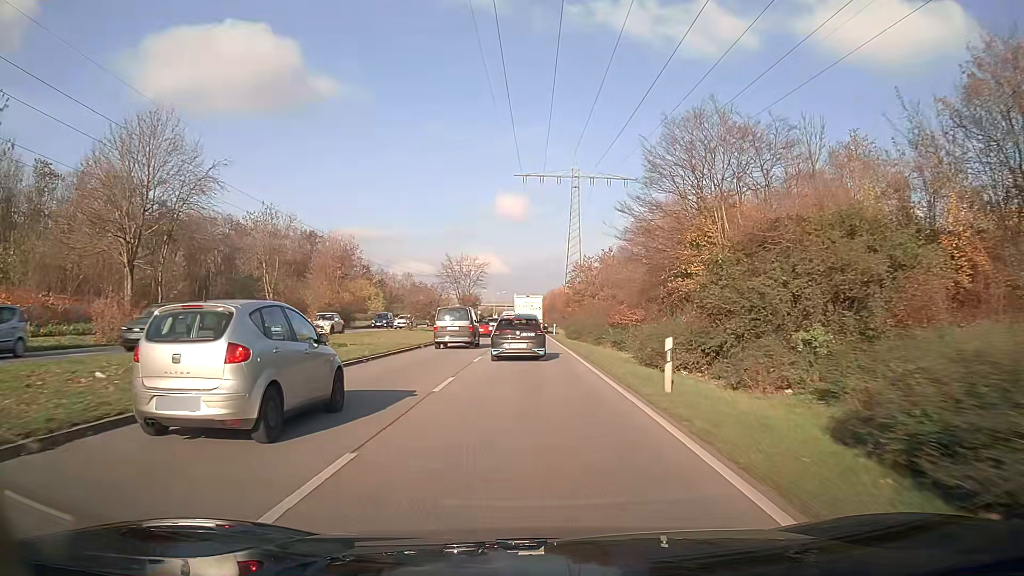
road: primary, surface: asphalt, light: Day
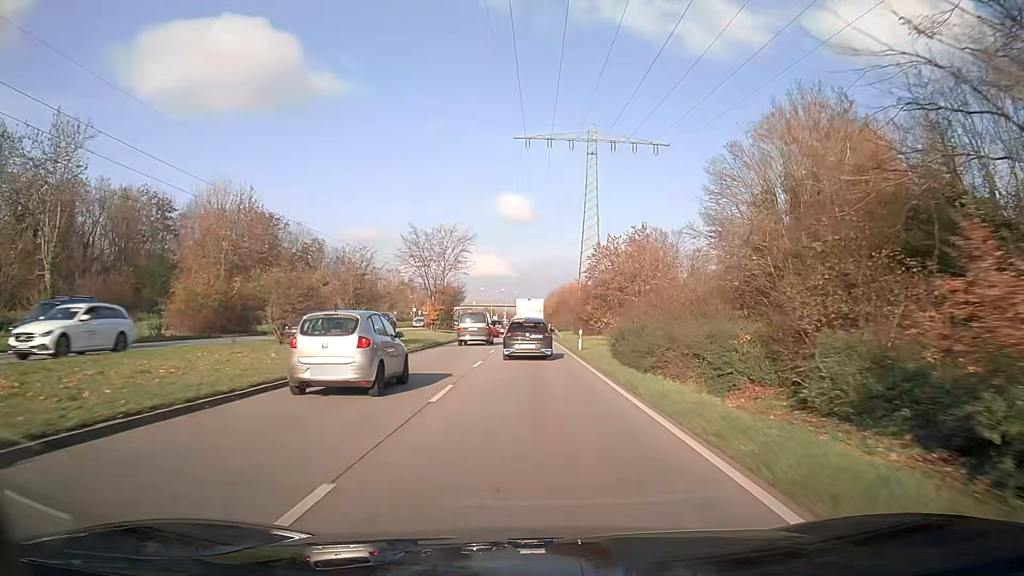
(-0.1, +28.5) m; 0°
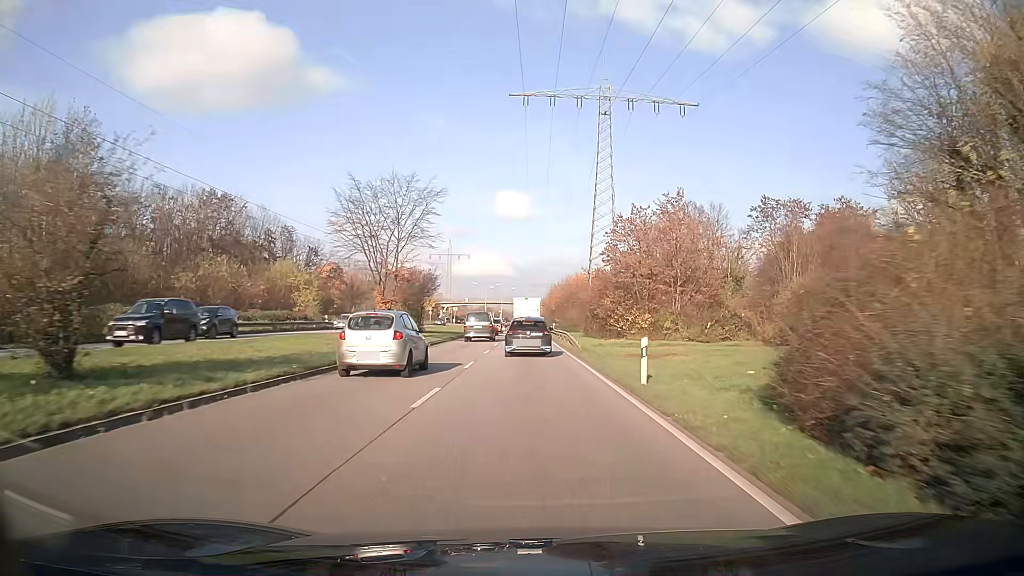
(0.0, +19.6) m; 0°
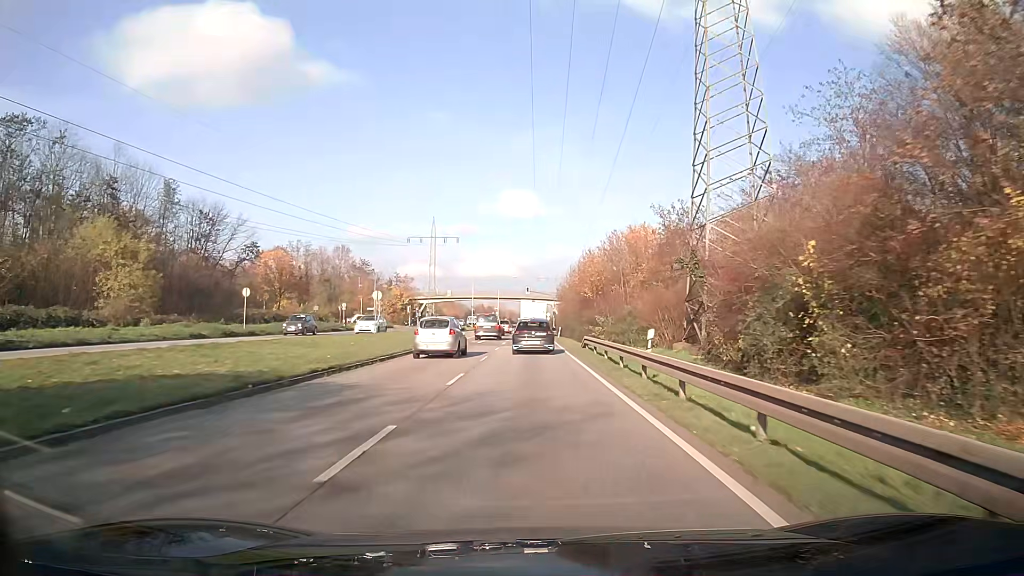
(-0.3, +50.1) m; -1°
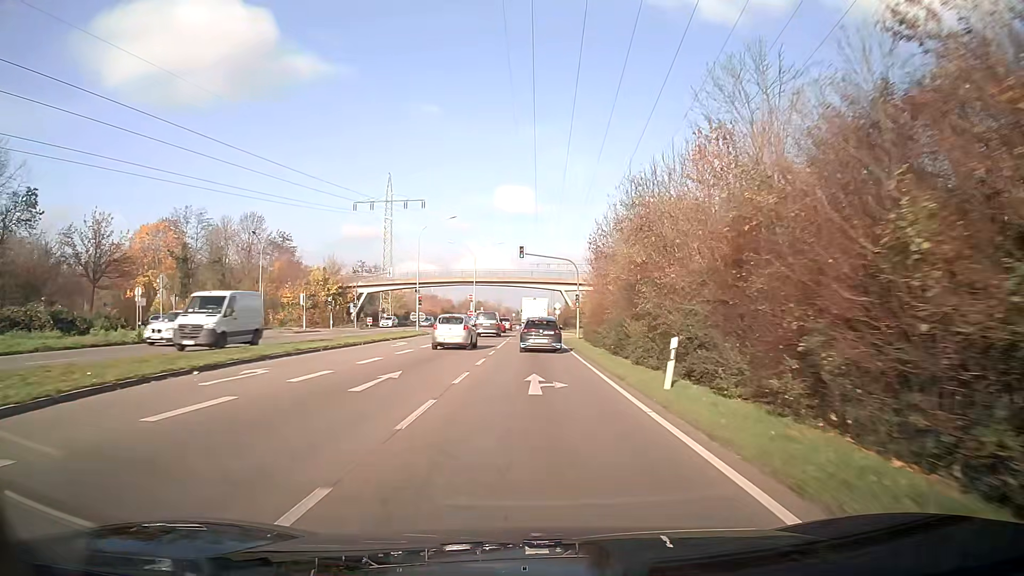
(+0.3, +51.7) m; 0°
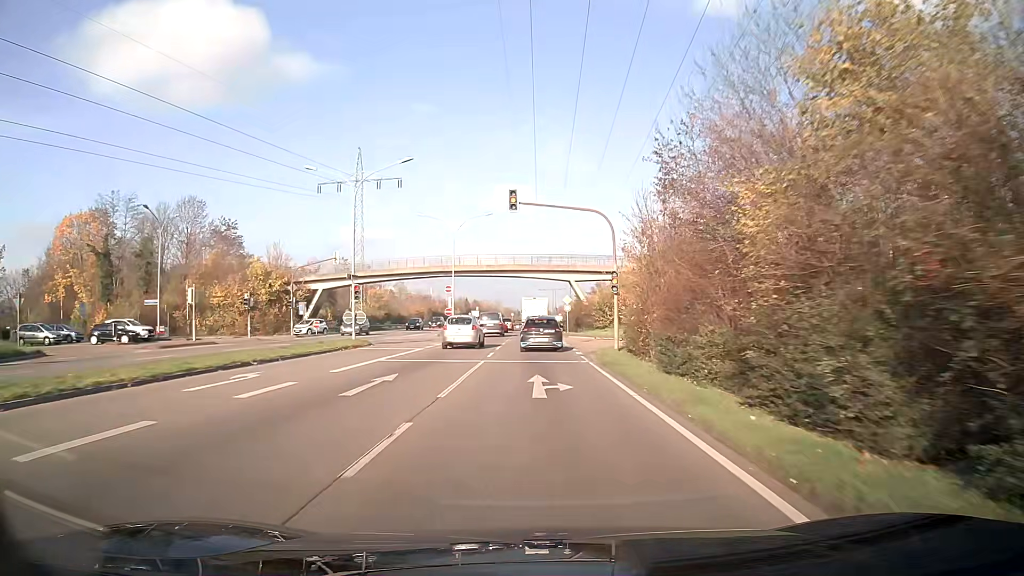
(-0.1, +20.8) m; 0°
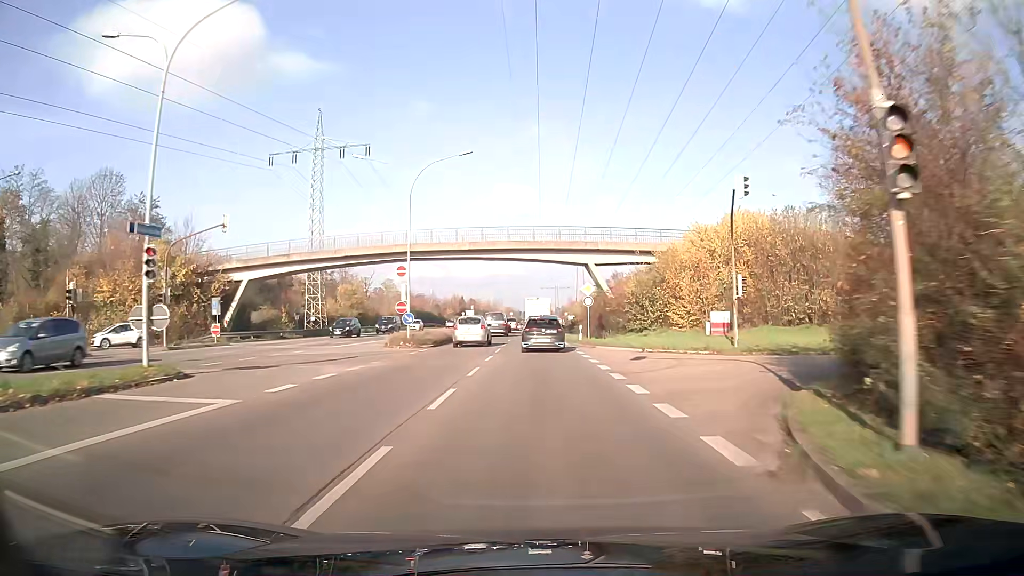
(0.0, +20.7) m; 0°
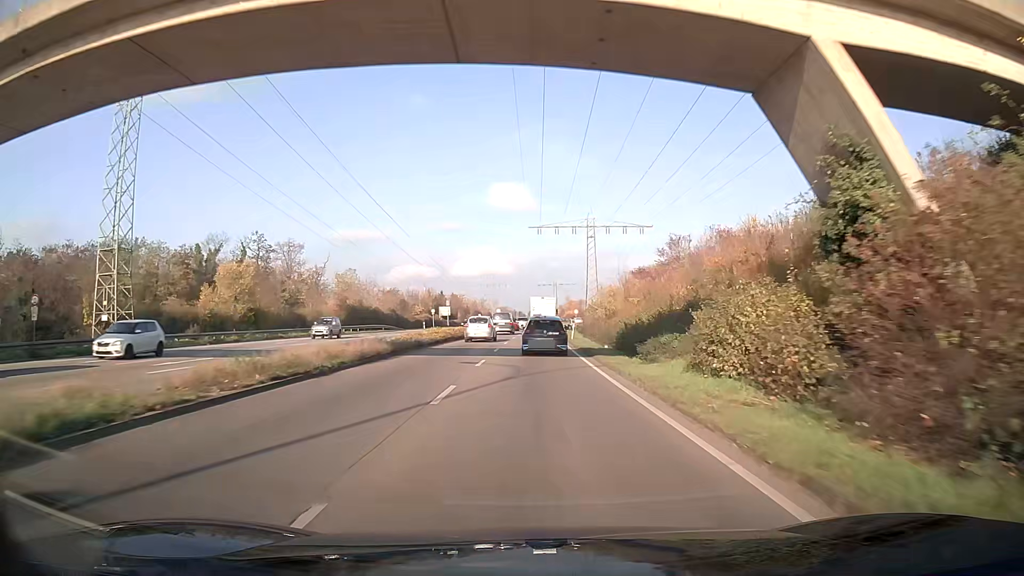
(+0.1, +41.4) m; 0°
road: trunk
(0, +10) (0, +20) (0, +30) (0, +40) (+1, +50) (+1, +60) (+1, +70) (+2, +80) (+3, +90) (+4, +100) m
